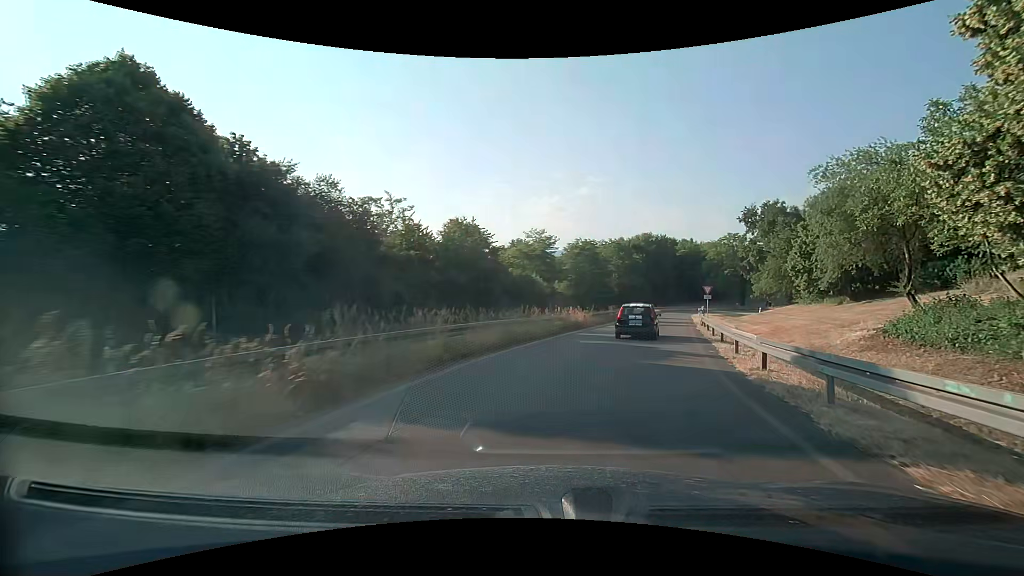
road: trunk_link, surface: asphalt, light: Day
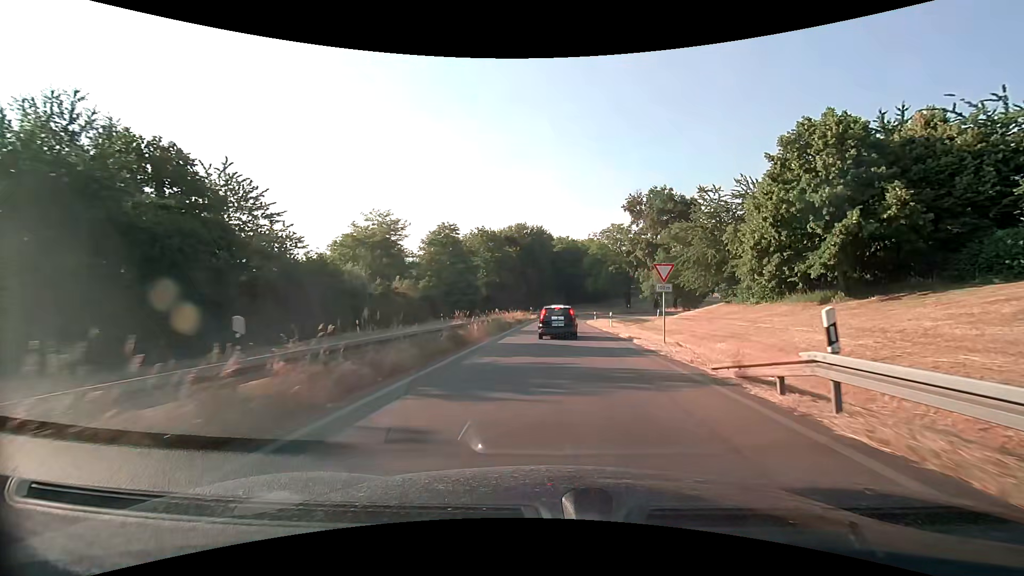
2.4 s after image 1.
(+4.3, +25.7) m; +14°
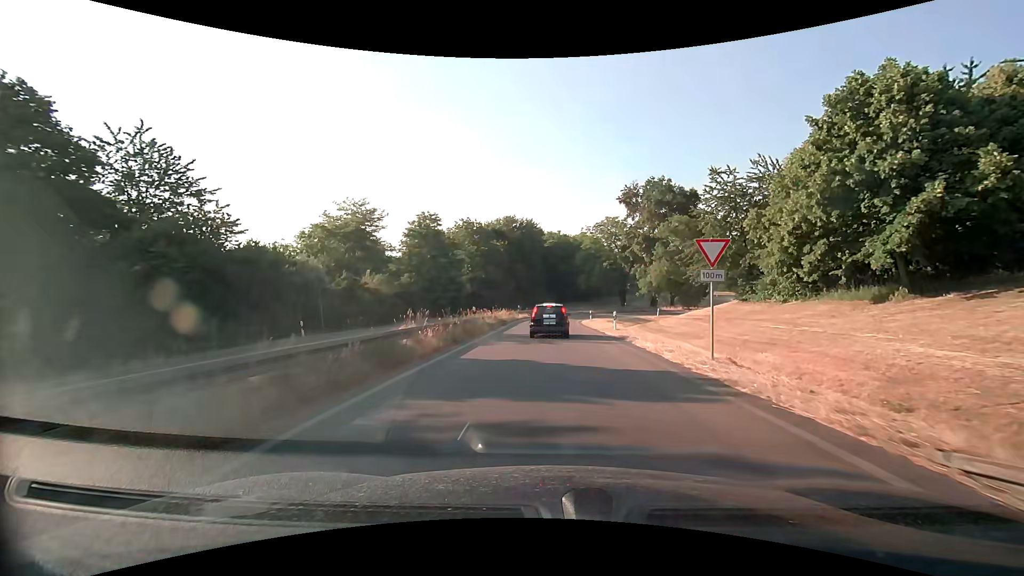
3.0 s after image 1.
(+0.1, +6.6) m; +1°
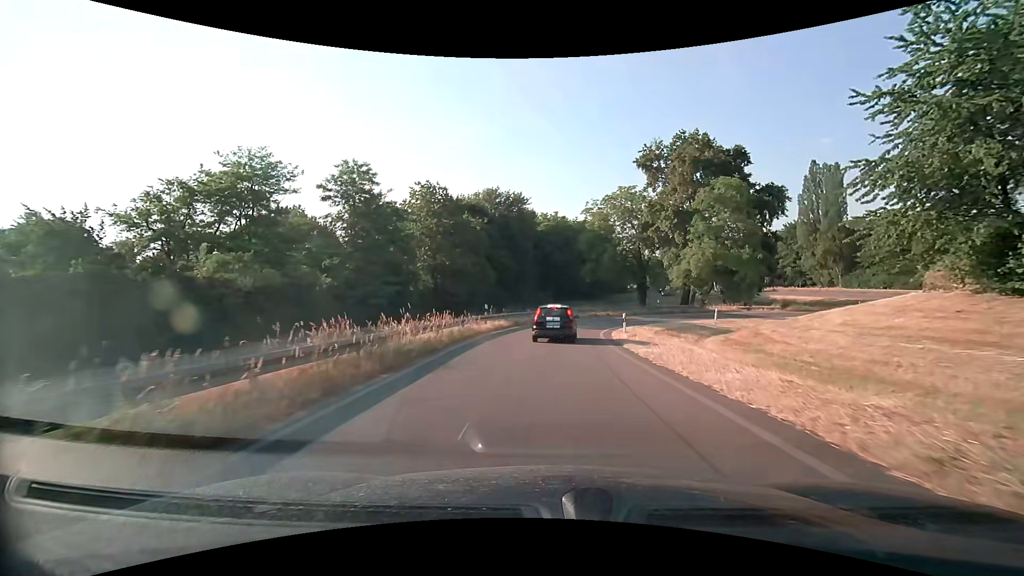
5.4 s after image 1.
(+0.3, +24.4) m; +1°
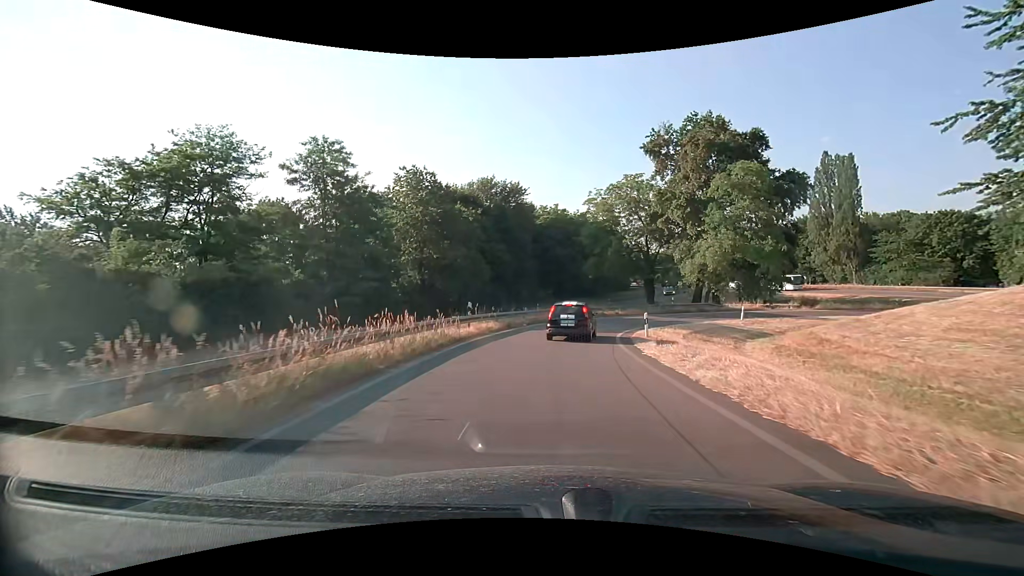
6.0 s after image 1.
(0.0, +5.7) m; 0°
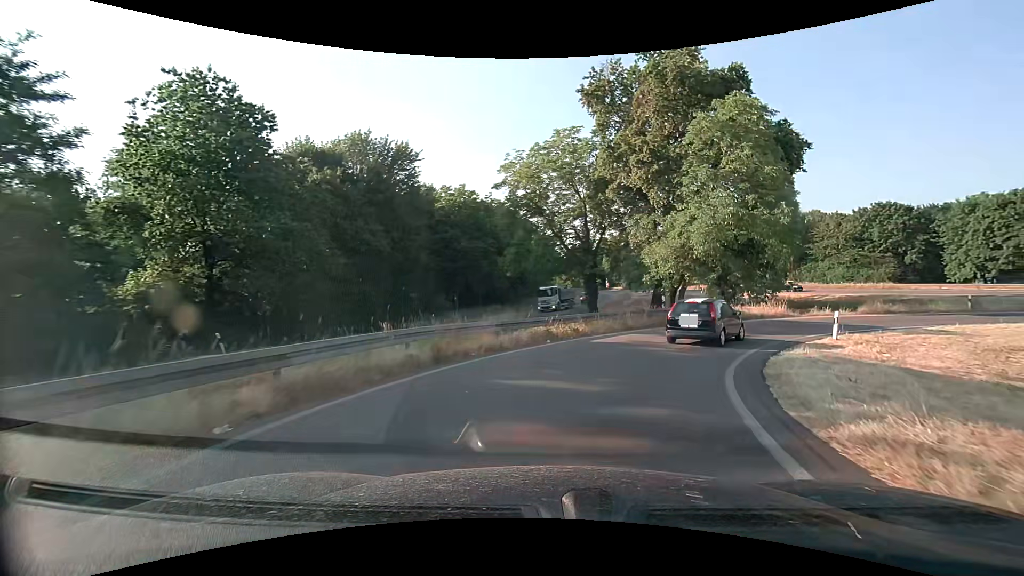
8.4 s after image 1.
(+1.0, +21.3) m; +10°
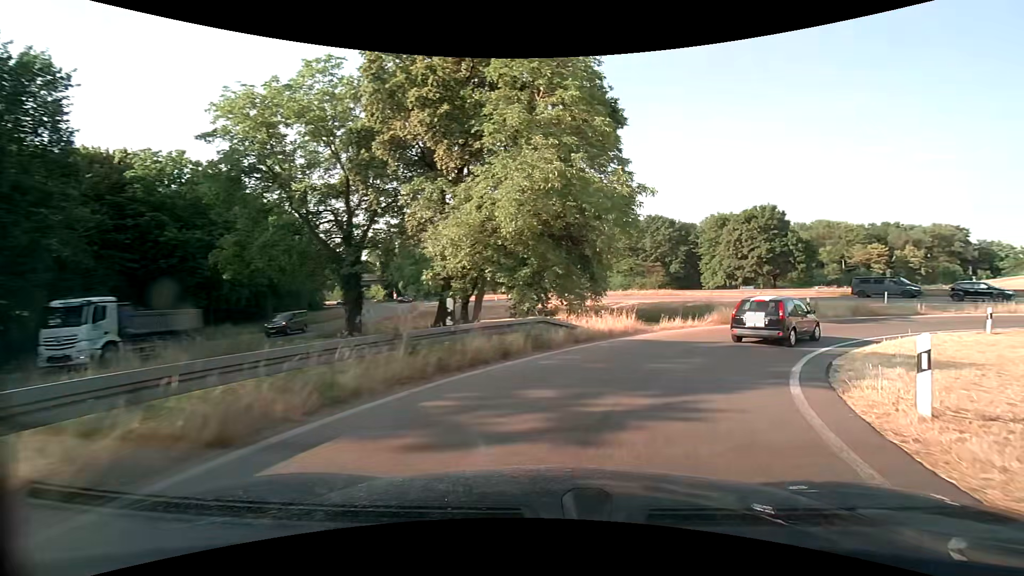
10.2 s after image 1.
(+2.5, +14.1) m; +23°
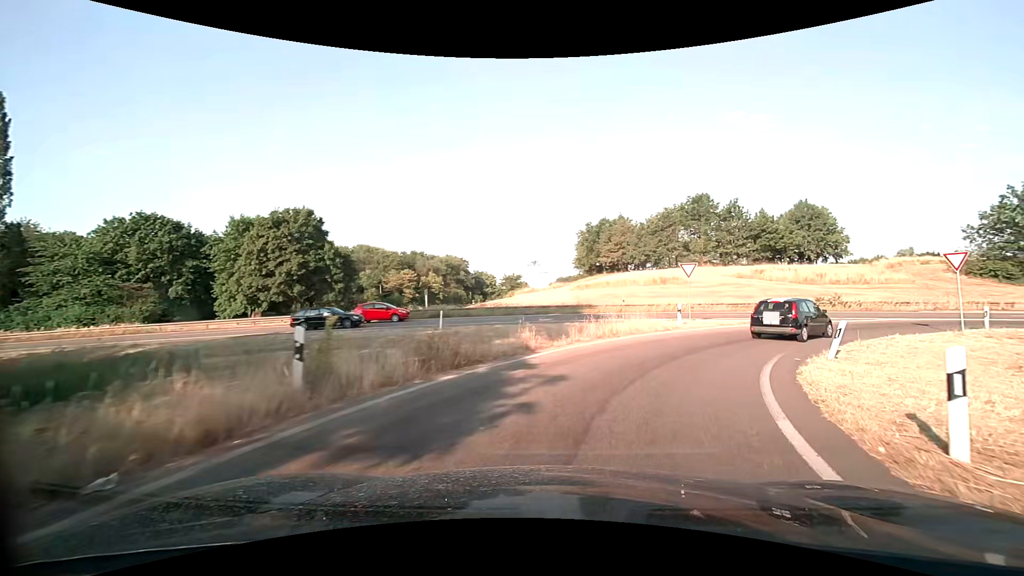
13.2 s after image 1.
(+9.3, +20.4) m; +48°
(+2, +10) (+6, +19) (+14, +25) (+23, +28) (+33, +29) (+43, +29) (+53, +29) (+63, +29) (+73, +29) (+83, +29) m
